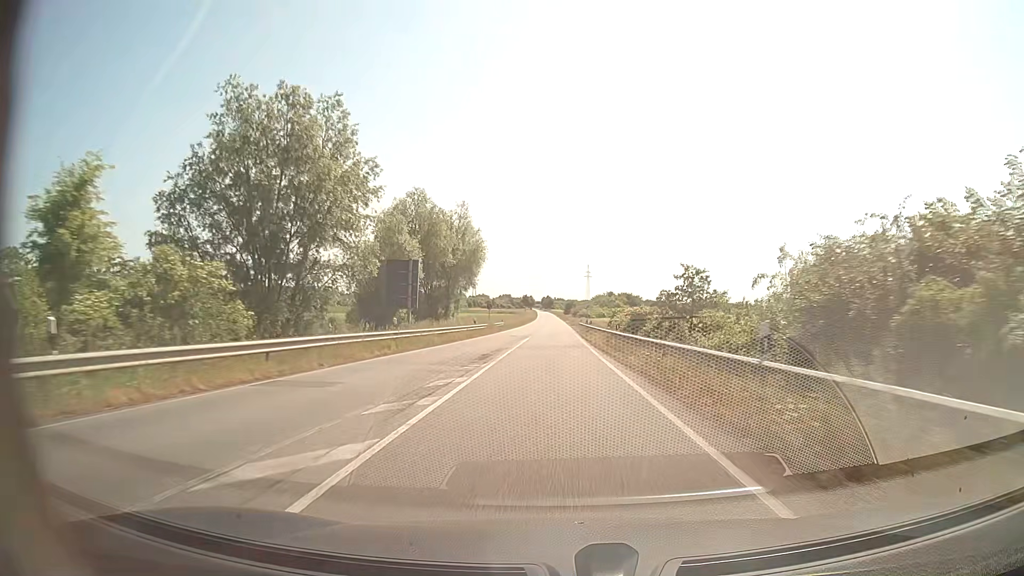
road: secondary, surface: asphalt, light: Day
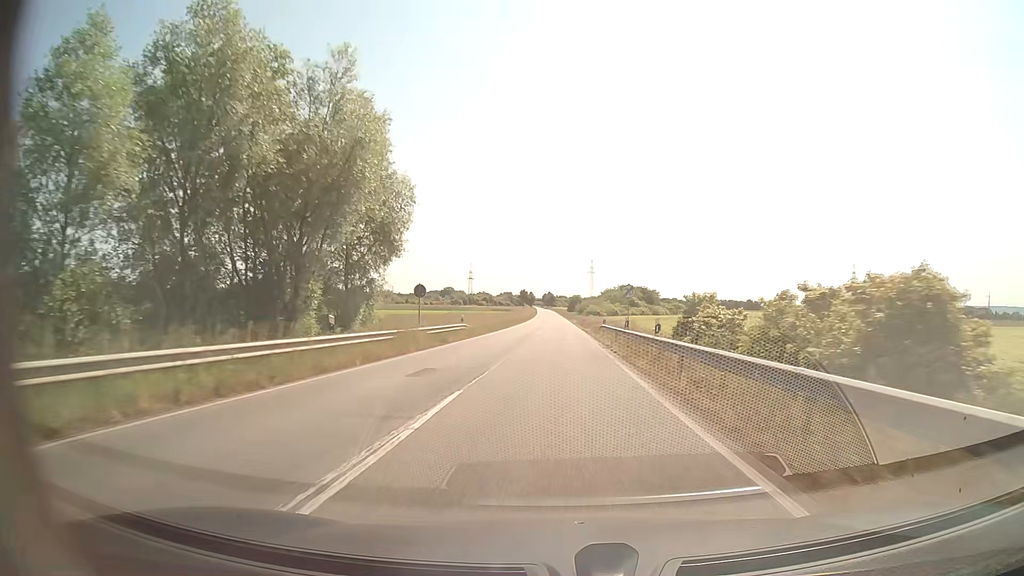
(-0.1, +33.9) m; 0°
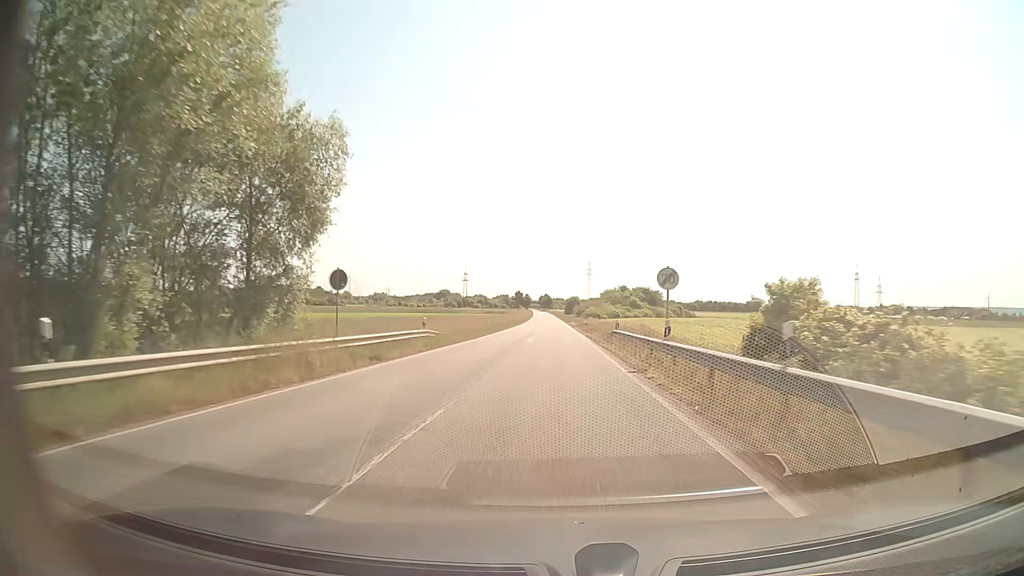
(+0.1, +11.3) m; 0°
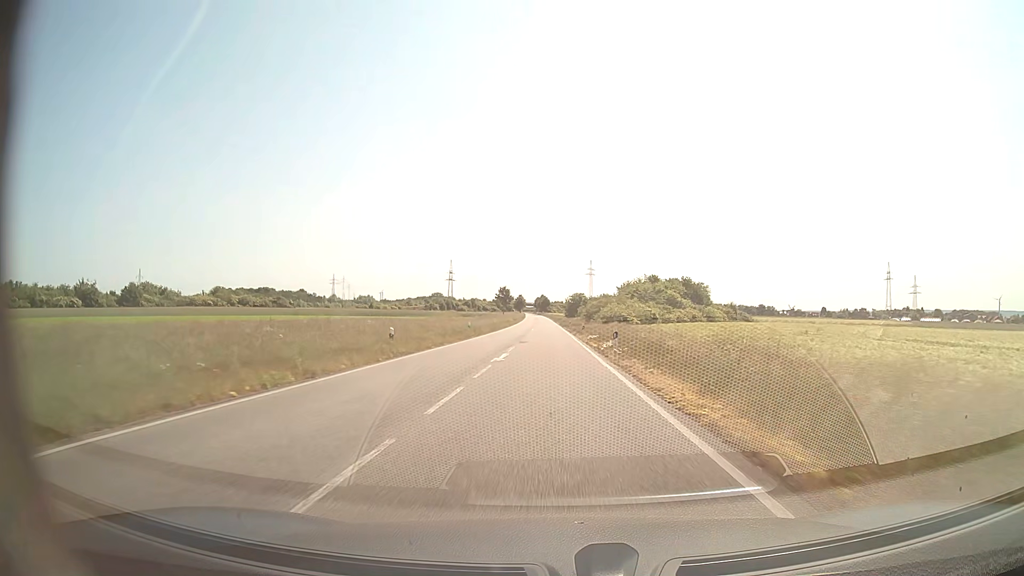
(+0.2, +57.9) m; 0°
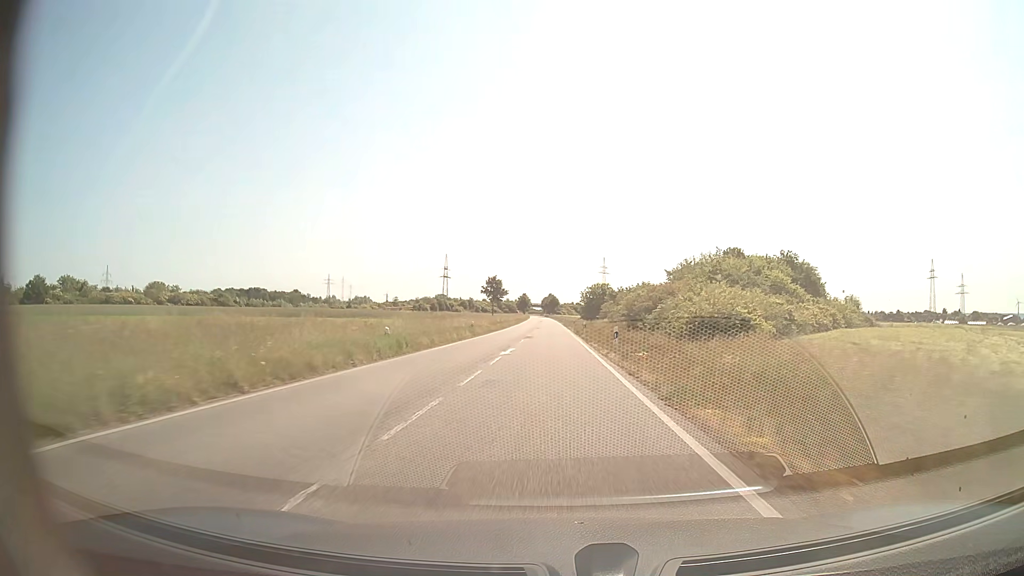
(-0.4, +50.5) m; -1°
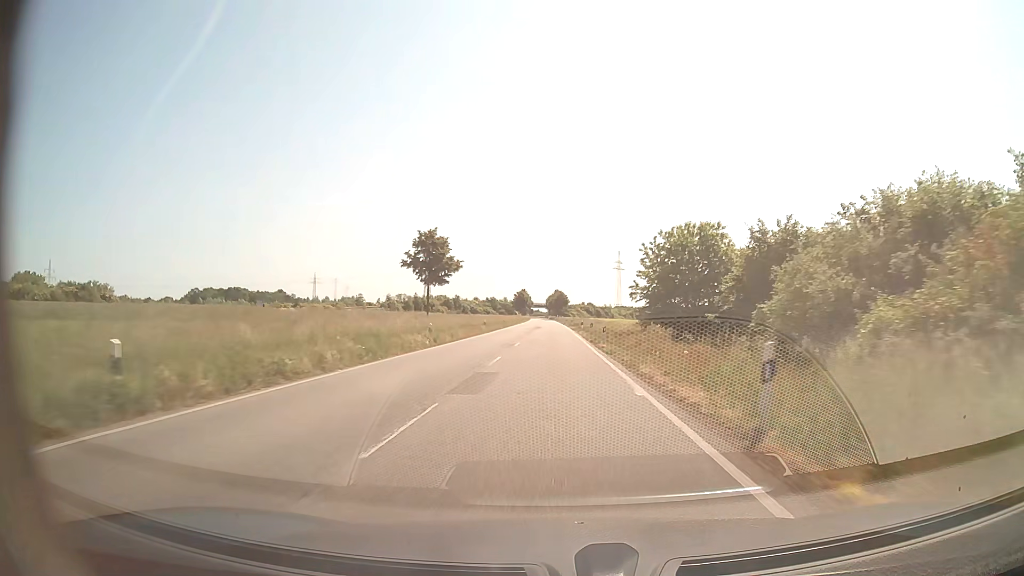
(-0.4, +67.4) m; -1°
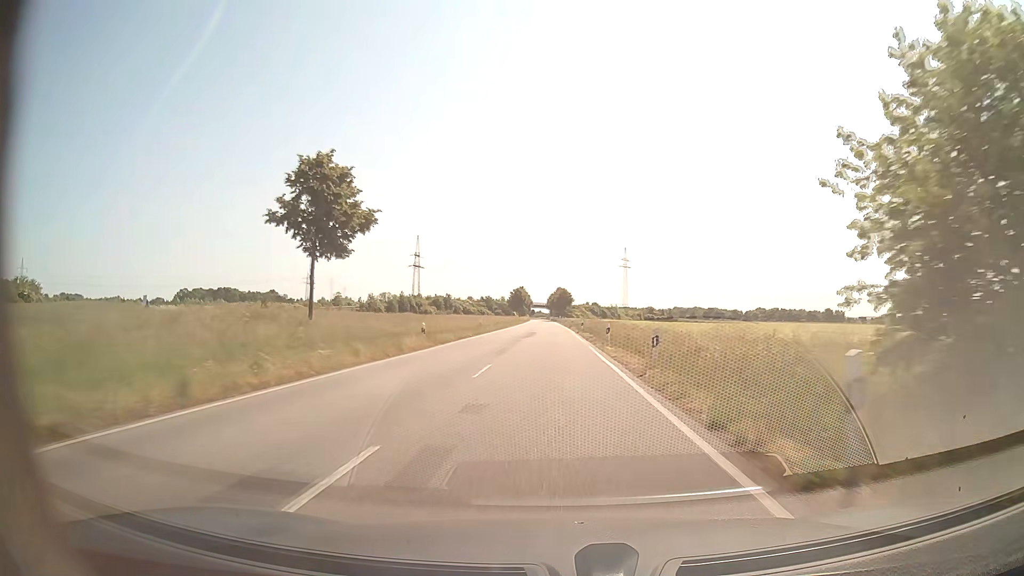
(0.0, +27.6) m; 0°
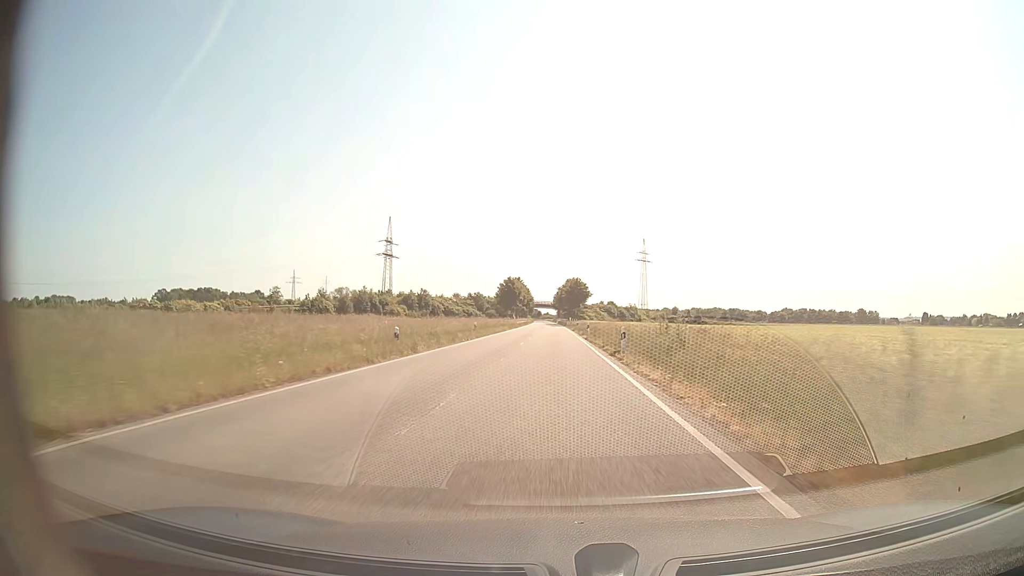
(-0.3, +55.7) m; -1°
(0, +10) (0, +20) (0, +30) (0, +40) (0, +50) (0, +60) (-1, +70) (-1, +80) (-1, +90) (-1, +100) m
